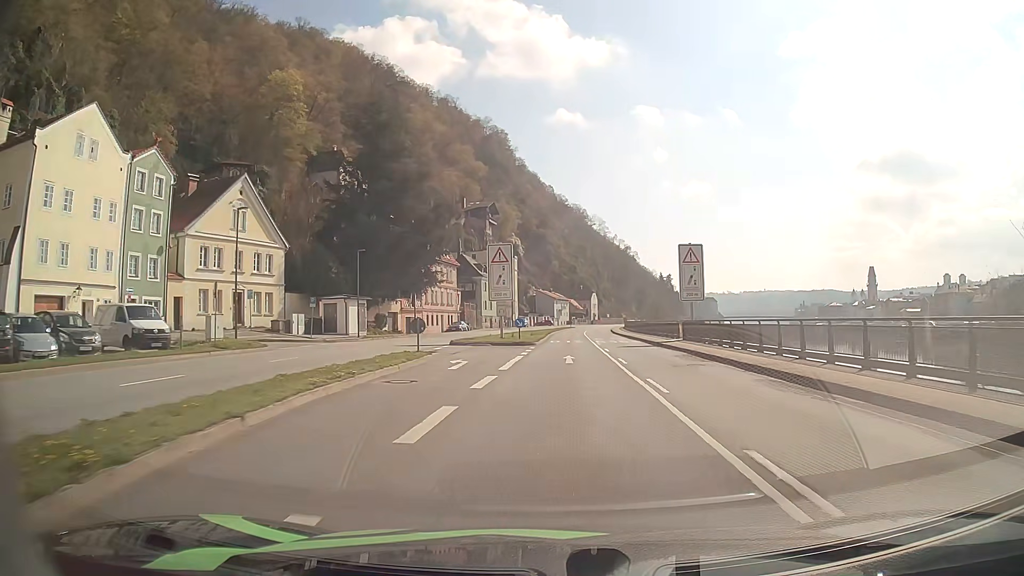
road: primary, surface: asphalt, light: Day
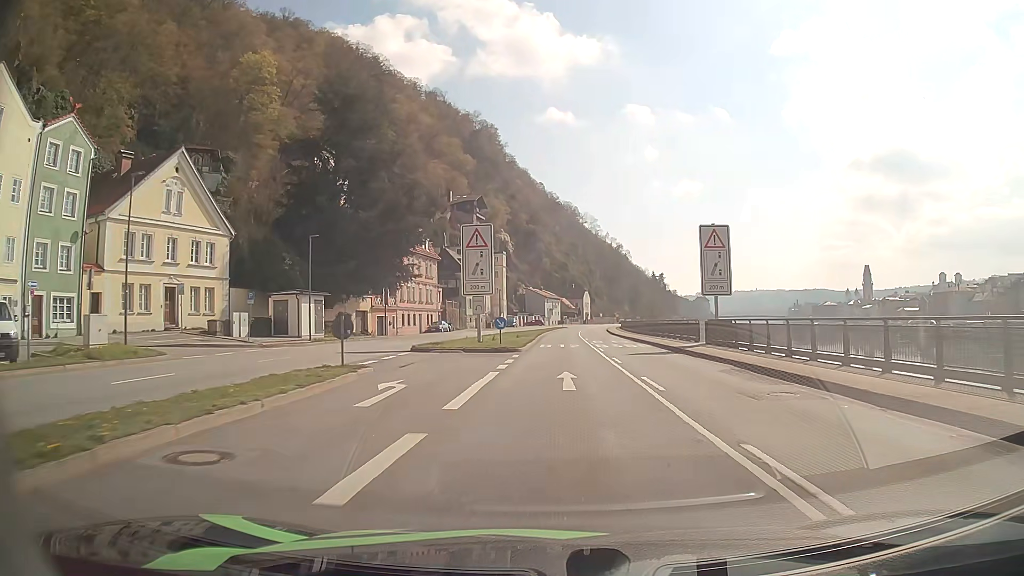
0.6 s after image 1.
(+0.1, +8.6) m; +1°
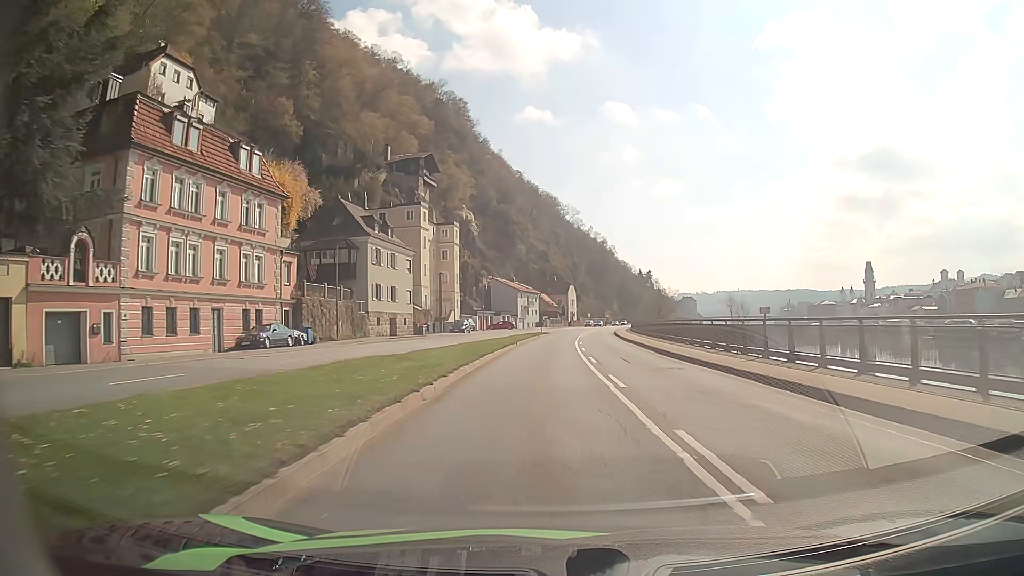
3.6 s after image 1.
(+0.8, +44.3) m; +2°
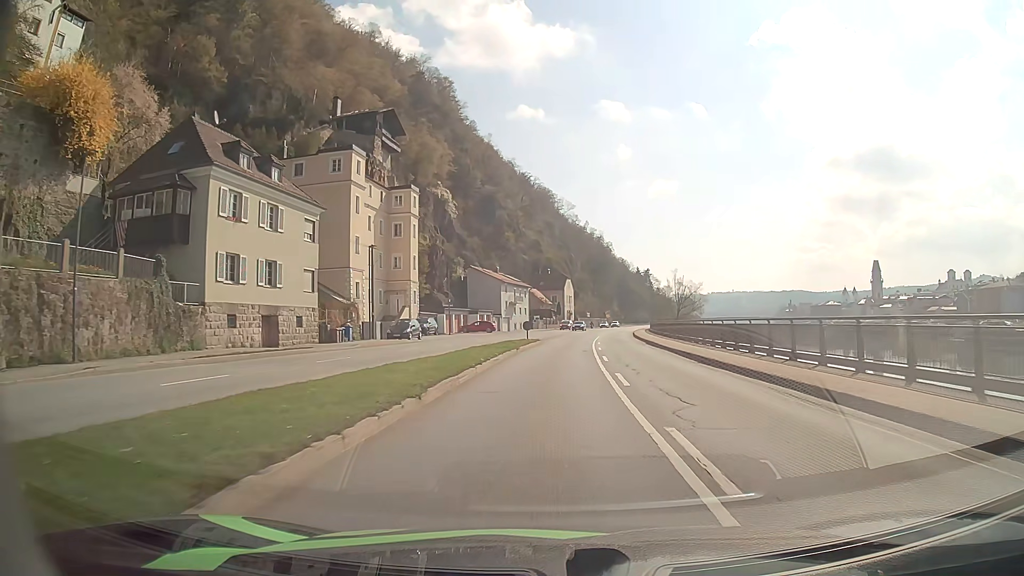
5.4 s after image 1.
(0.0, +26.8) m; 0°
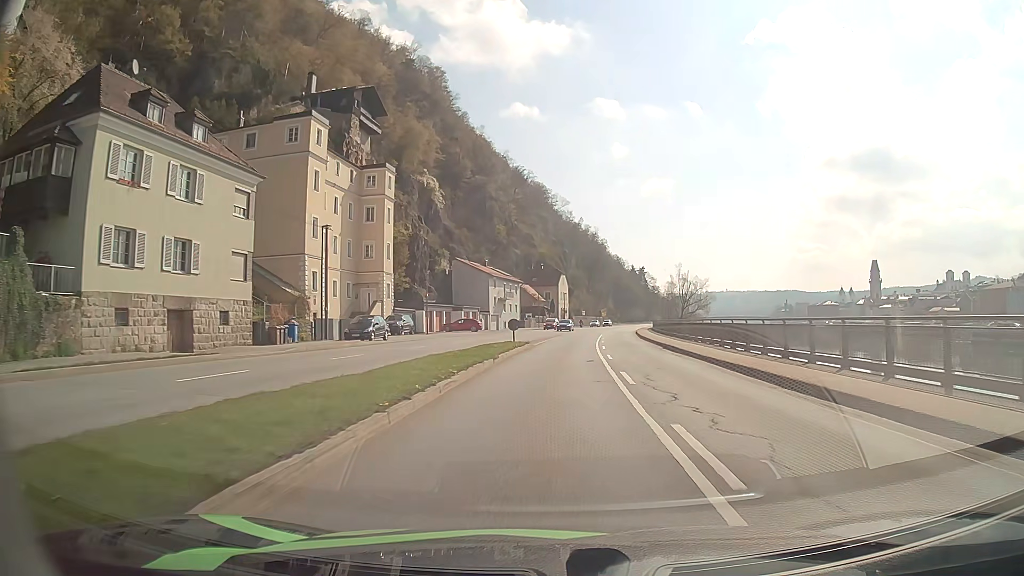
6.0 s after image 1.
(+0.1, +8.8) m; +1°
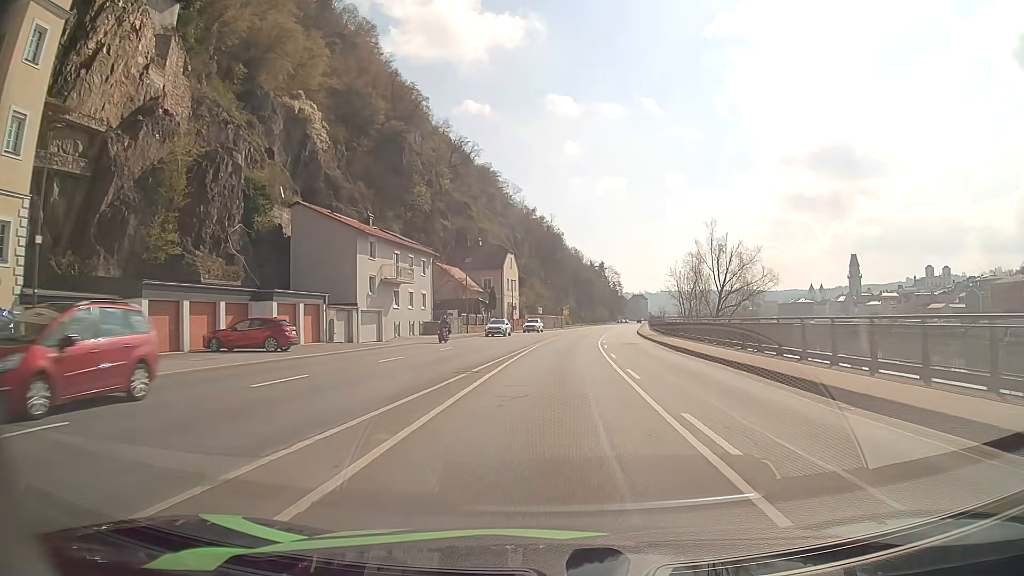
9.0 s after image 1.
(+1.6, +44.1) m; +4°
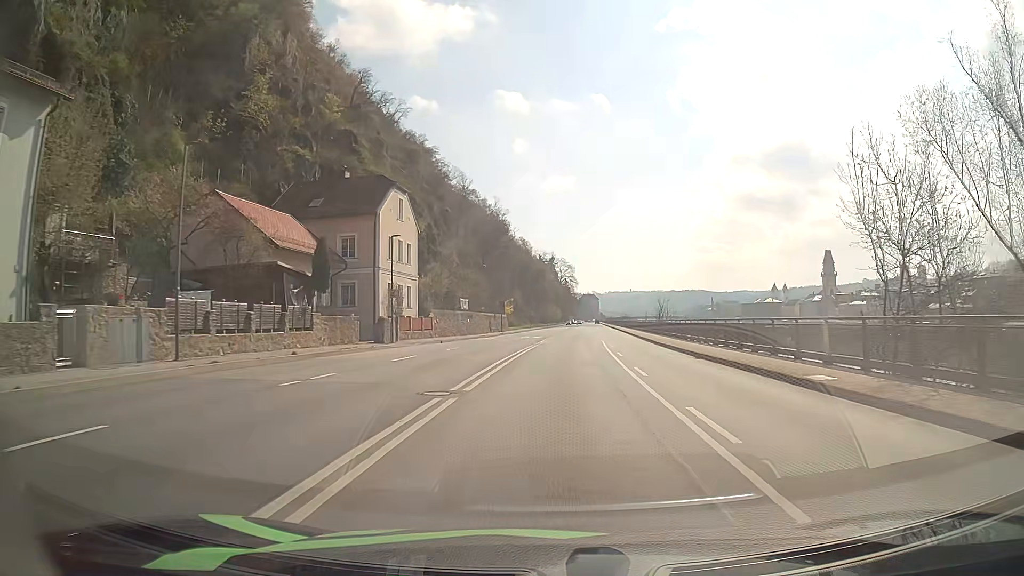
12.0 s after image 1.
(+1.5, +44.8) m; +4°
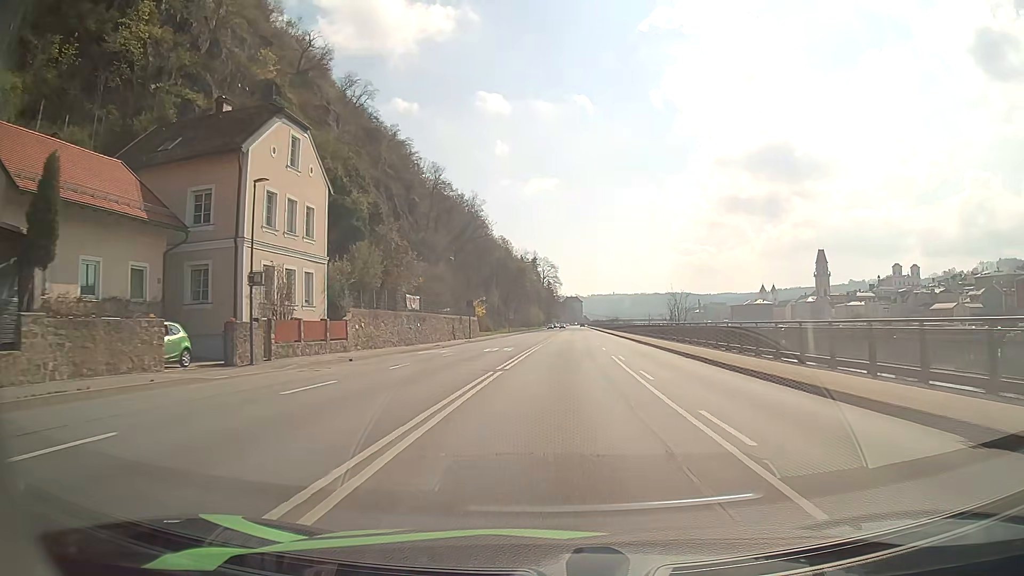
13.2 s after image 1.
(+0.2, +18.0) m; +2°
(0, +10) (0, +20) (0, +30) (+1, +40) (+1, +50) (+1, +60) (+2, +70) (+2, +80) (+2, +90) (+3, +100) m
